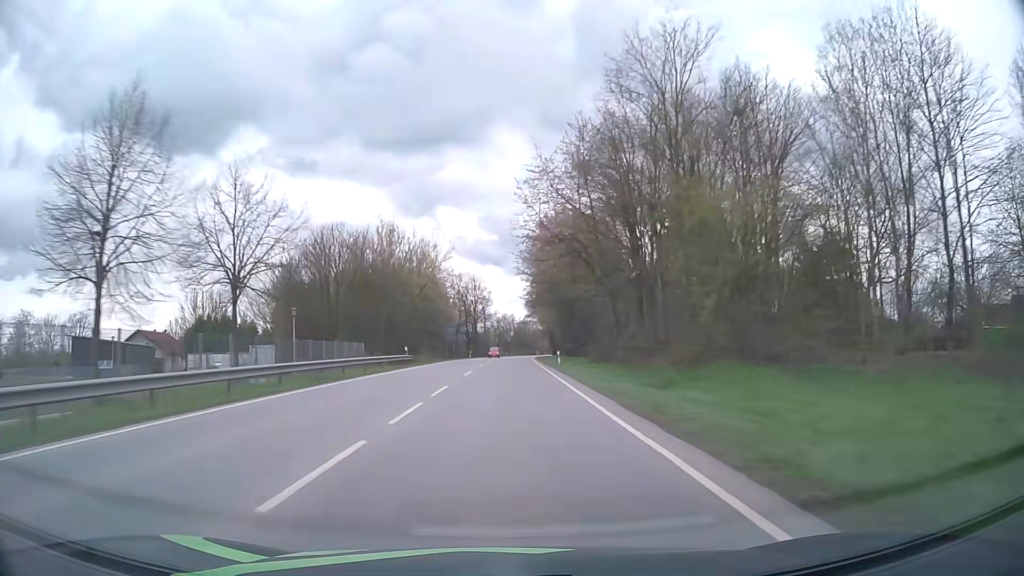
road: primary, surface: asphalt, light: Day
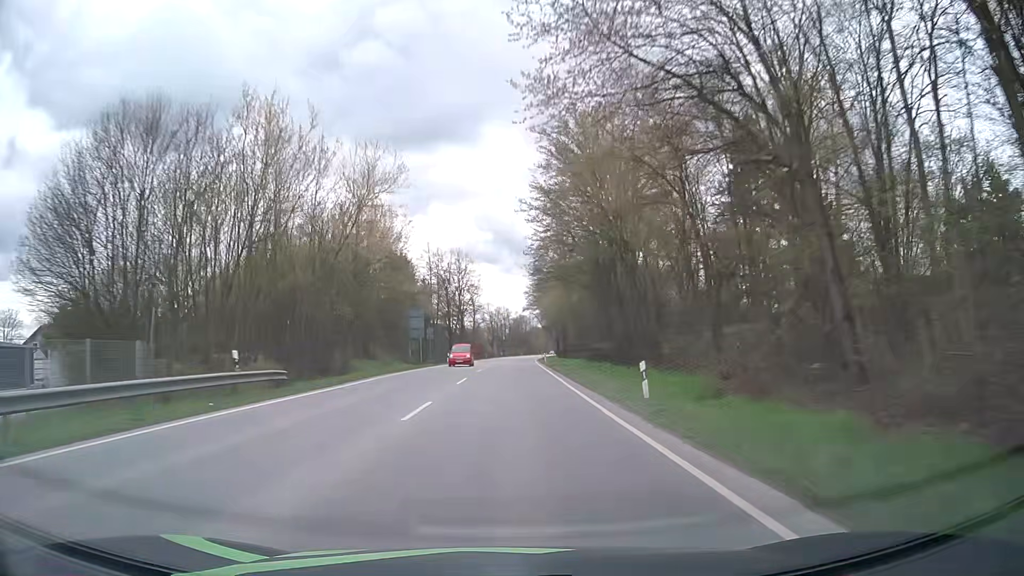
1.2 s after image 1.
(0.0, +28.9) m; 0°
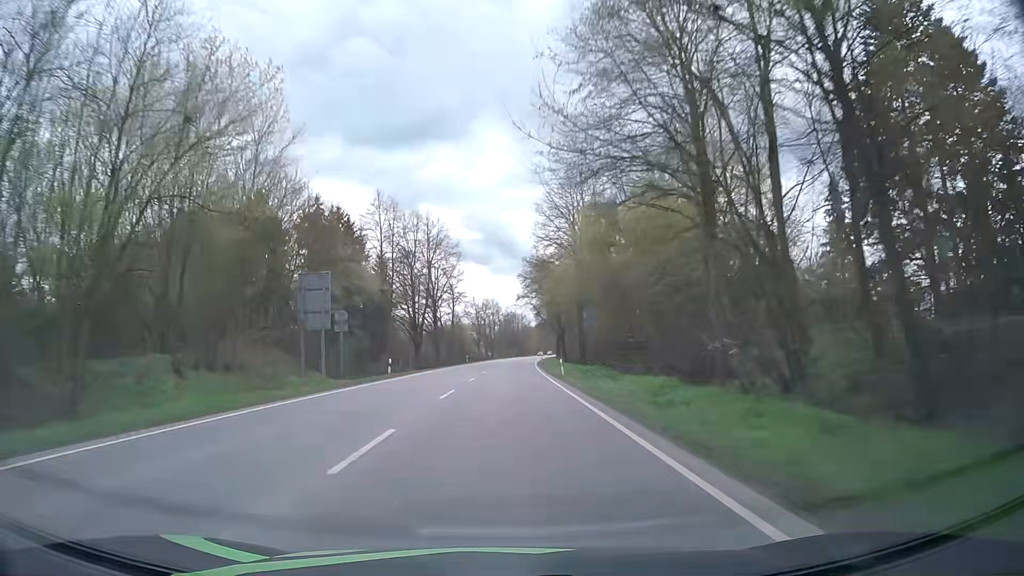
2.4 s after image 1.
(+0.2, +28.9) m; +1°
(0, +10) (0, +20) (0, +30) (0, +40) (+1, +50) (+1, +60) (+1, +70) (+2, +80) (+2, +90) (+3, +100) m
